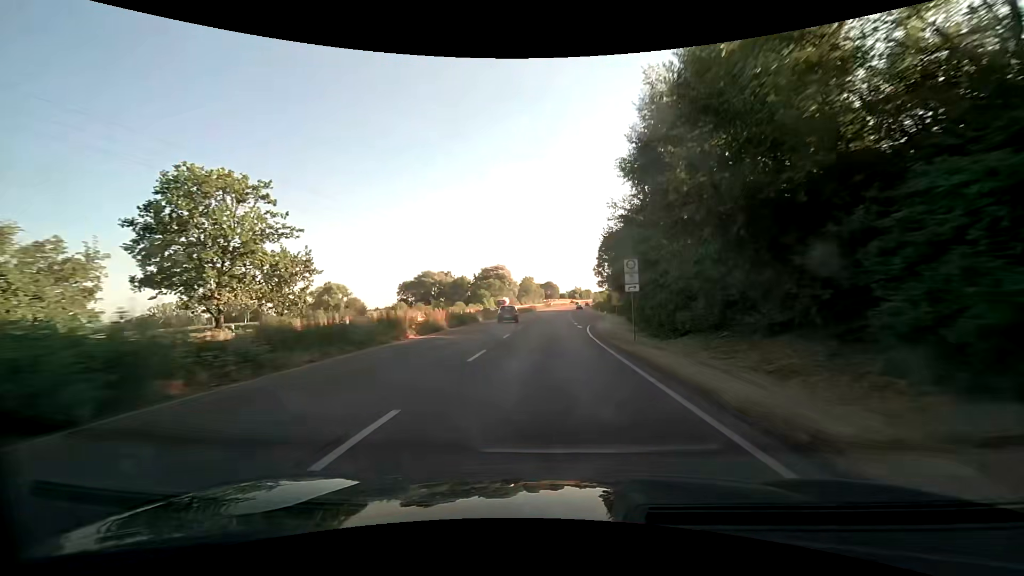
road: trunk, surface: asphalt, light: Day
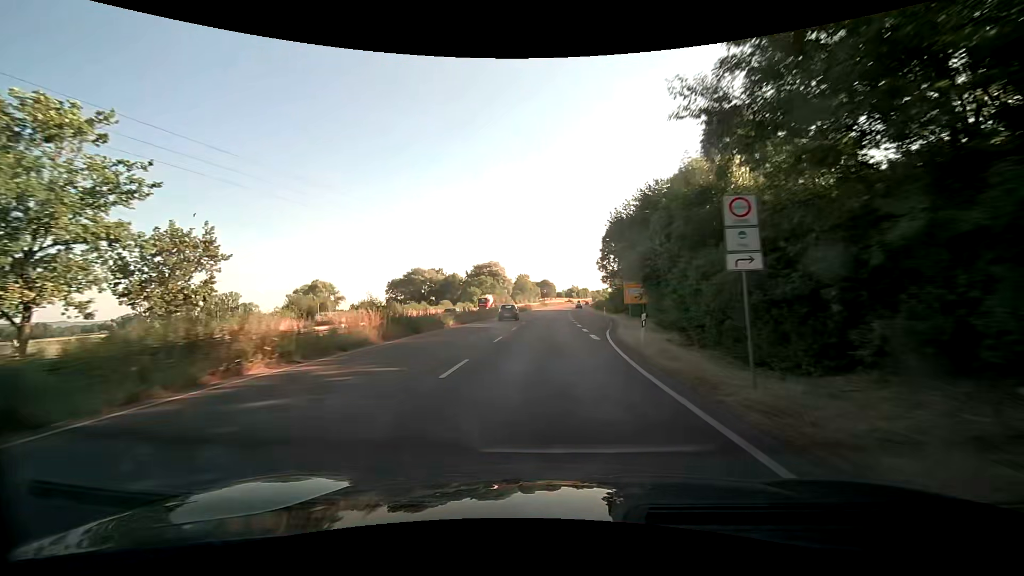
(+0.1, +12.2) m; 0°
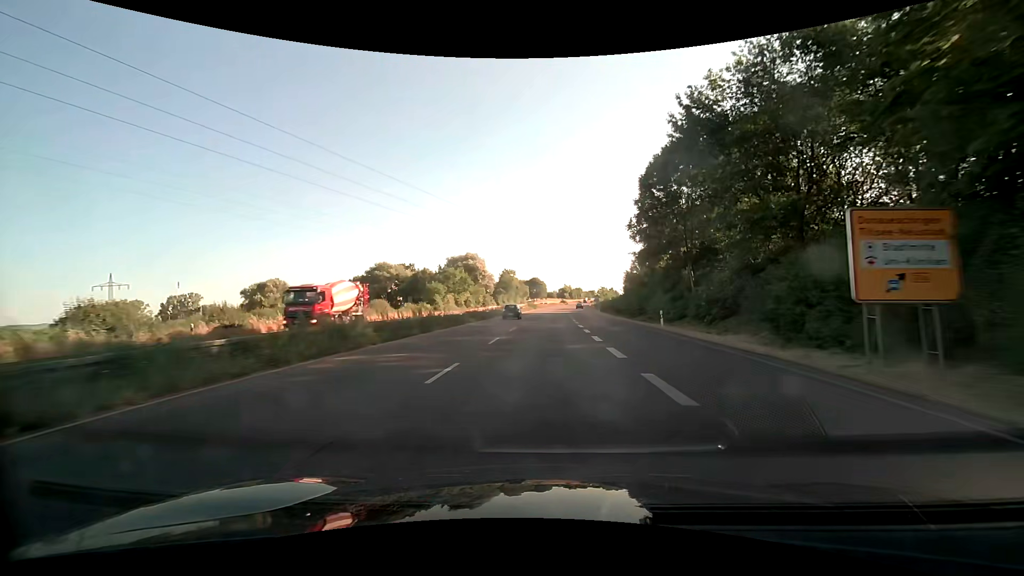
(+0.4, +36.8) m; +1°
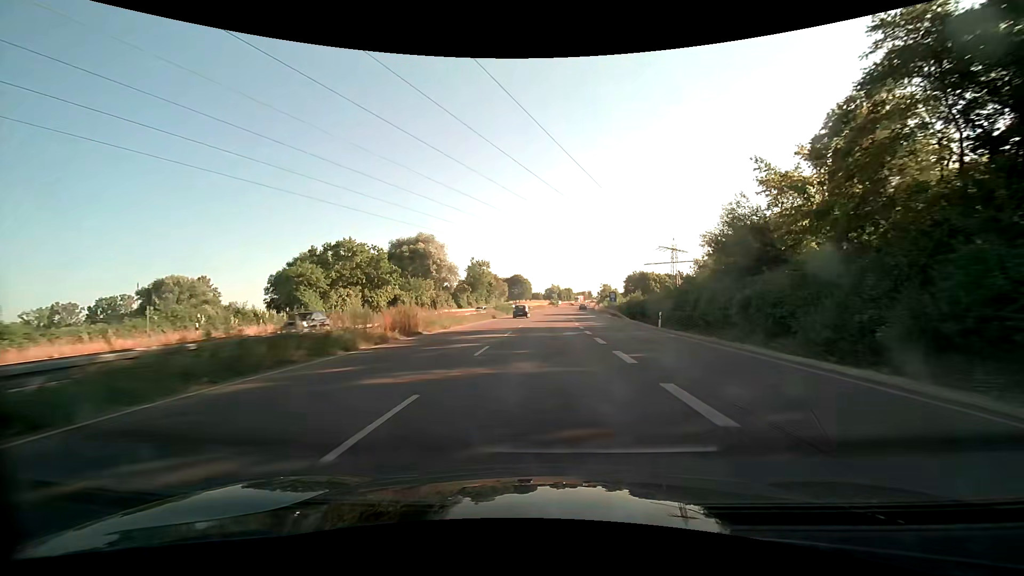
(+0.7, +49.2) m; +2°
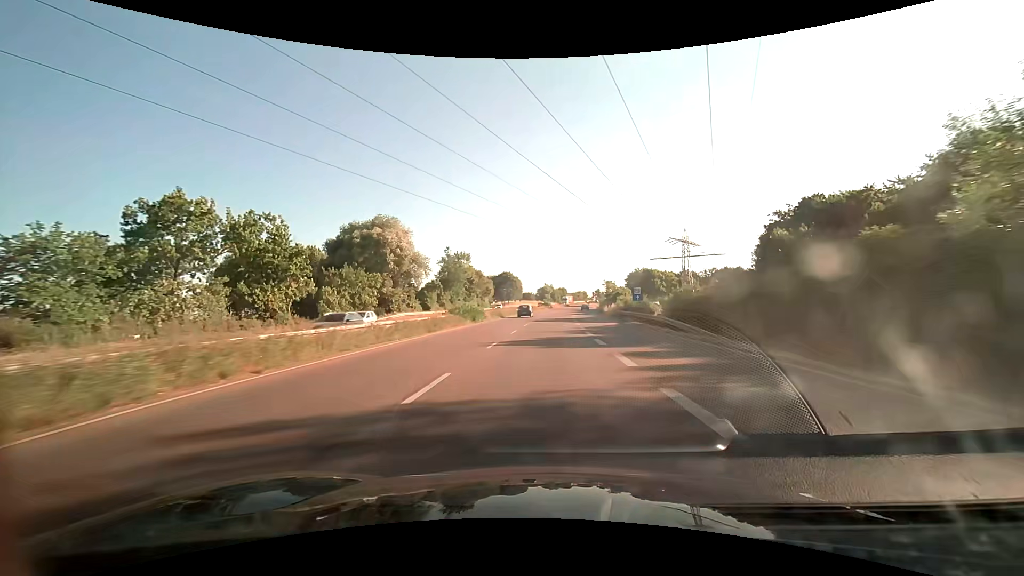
(+0.2, +24.6) m; +1°
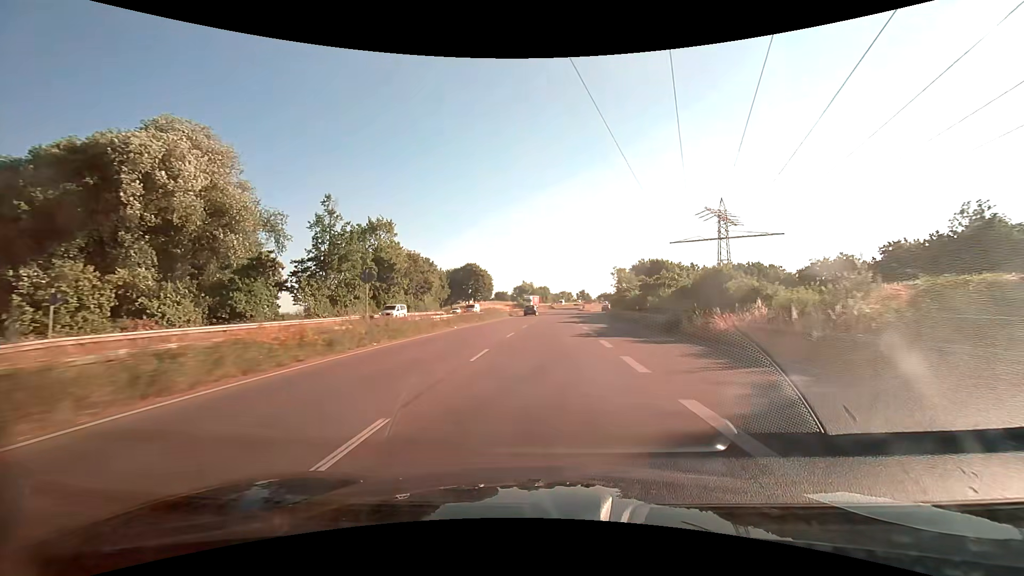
(+0.9, +49.2) m; +2°
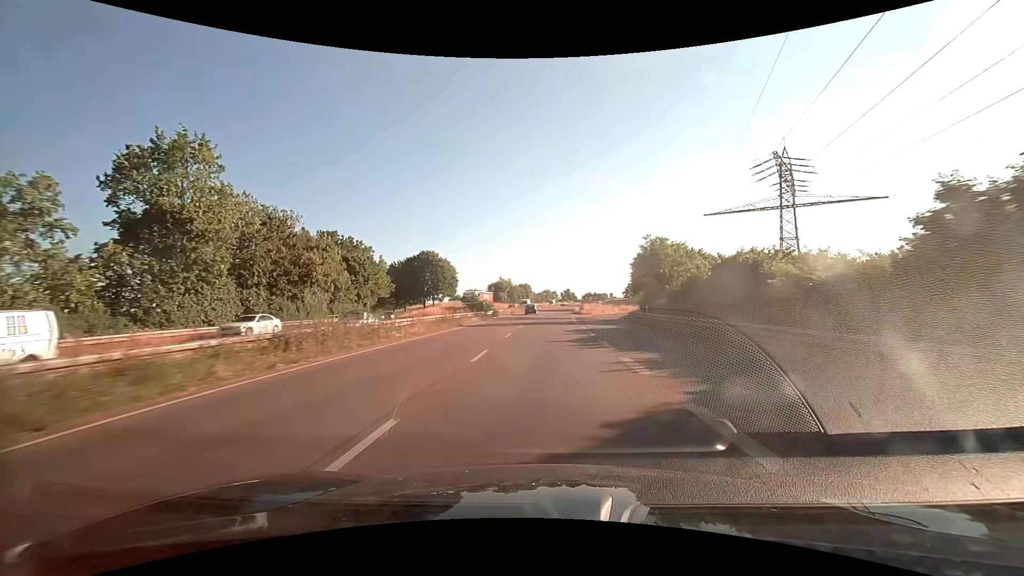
(+0.7, +36.9) m; +2°
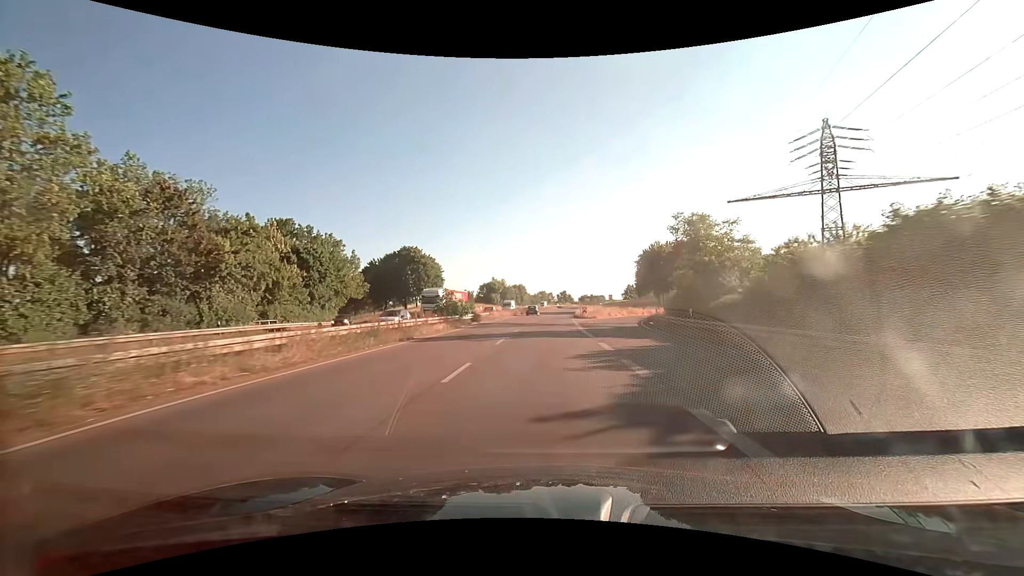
(+0.1, +12.3) m; +1°
